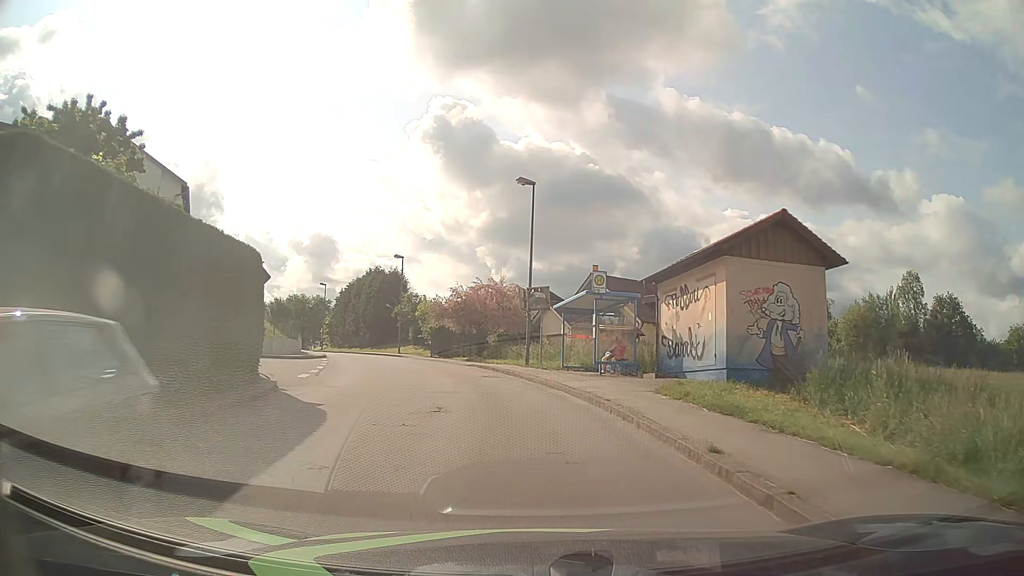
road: unclassified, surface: asphalt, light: Day
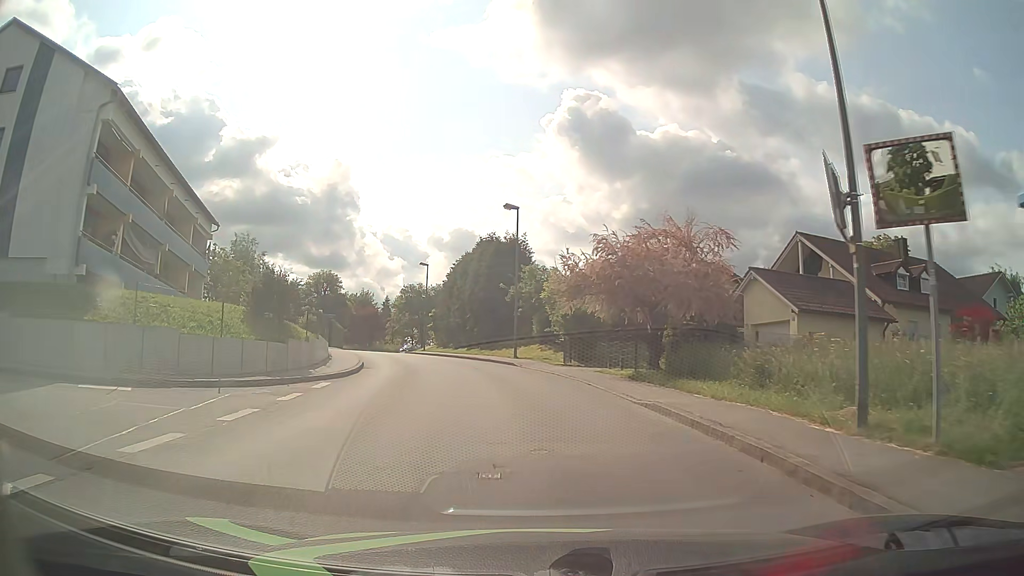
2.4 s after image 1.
(-1.9, +20.1) m; -12°
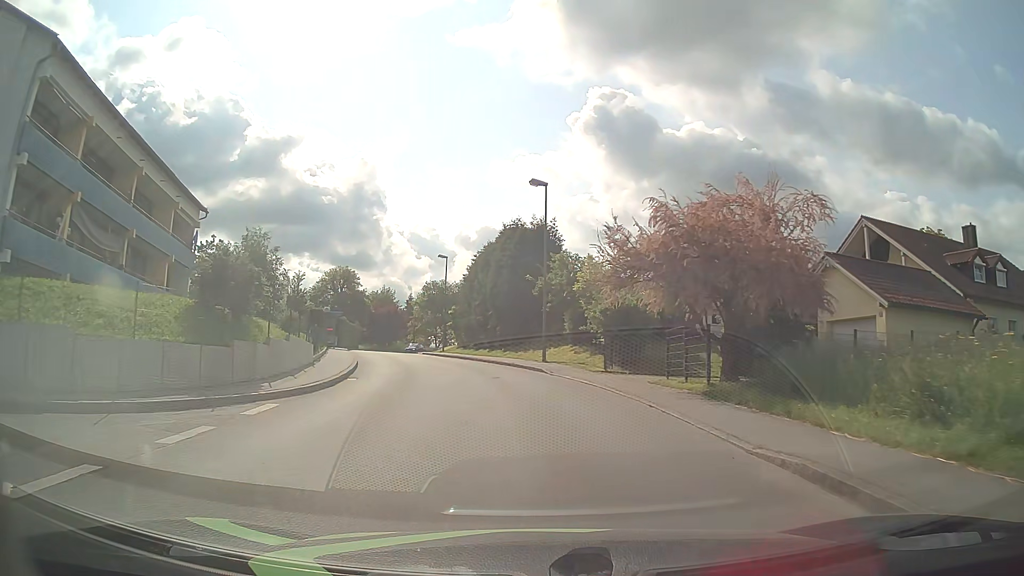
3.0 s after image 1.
(-0.1, +5.6) m; -1°
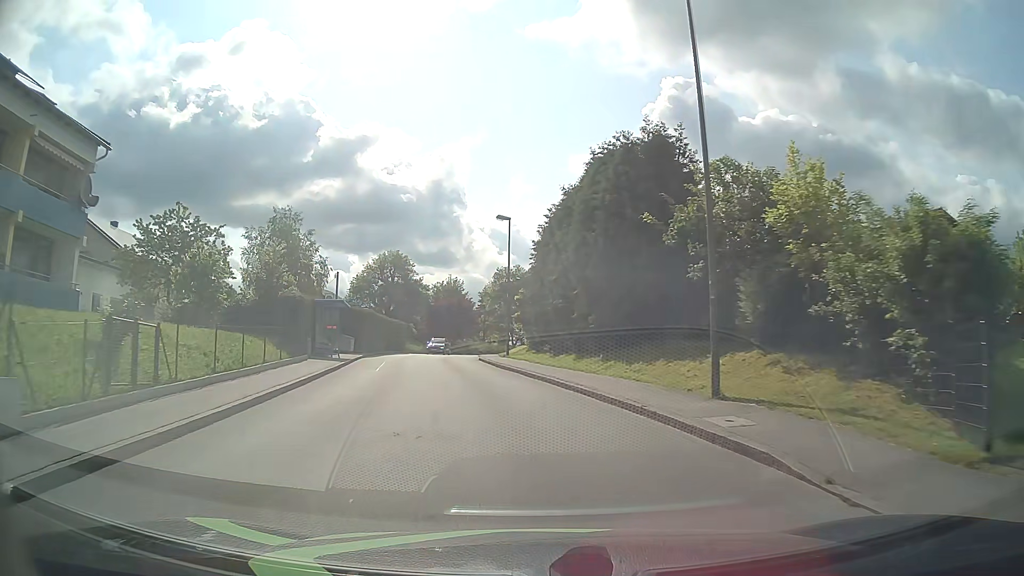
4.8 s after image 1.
(-1.1, +17.4) m; -7°
(-1, +10) (-2, +20) (-4, +30) (-5, +40) (-6, +50) (-7, +60) (-6, +69) (-2, +79) (+3, +87) (+10, +95) m
